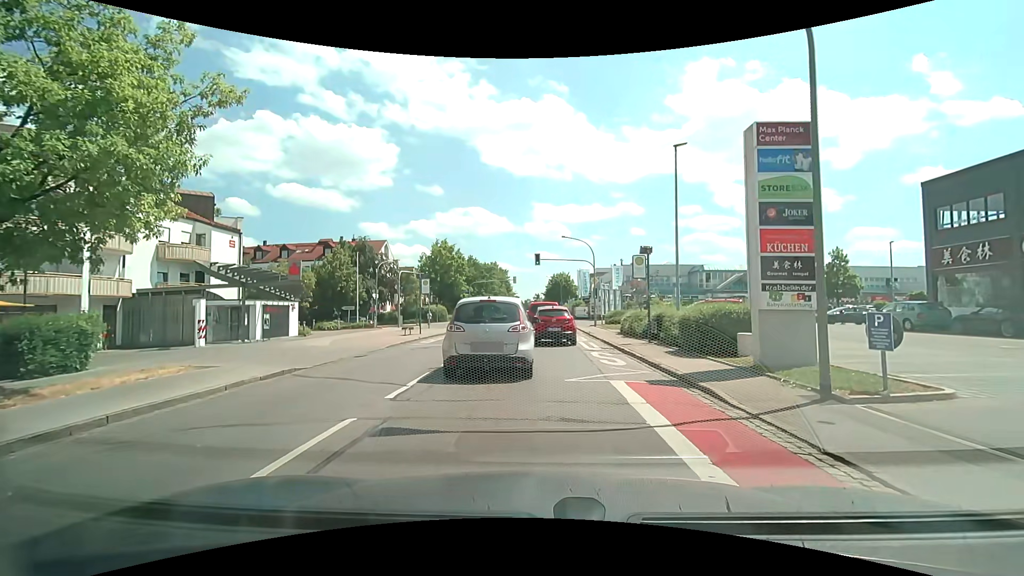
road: tertiary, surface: asphalt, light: Day
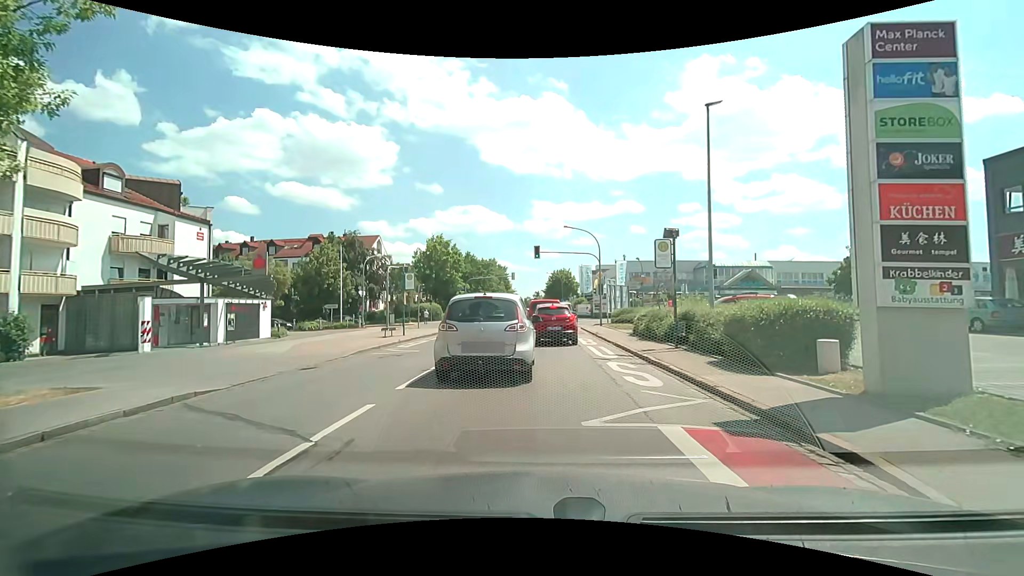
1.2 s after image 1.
(0.0, +4.0) m; +1°
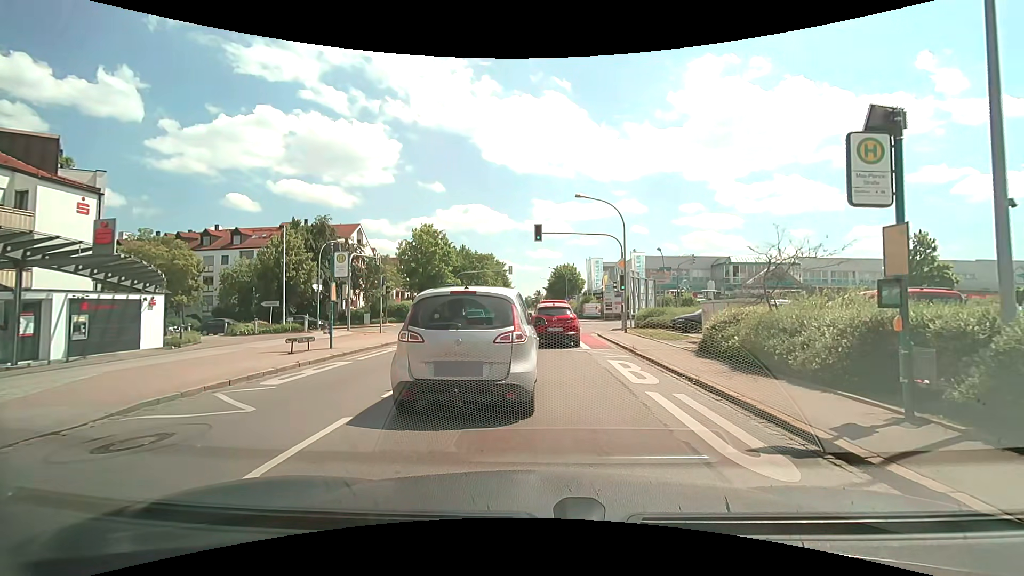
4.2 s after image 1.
(-0.2, +9.8) m; -2°
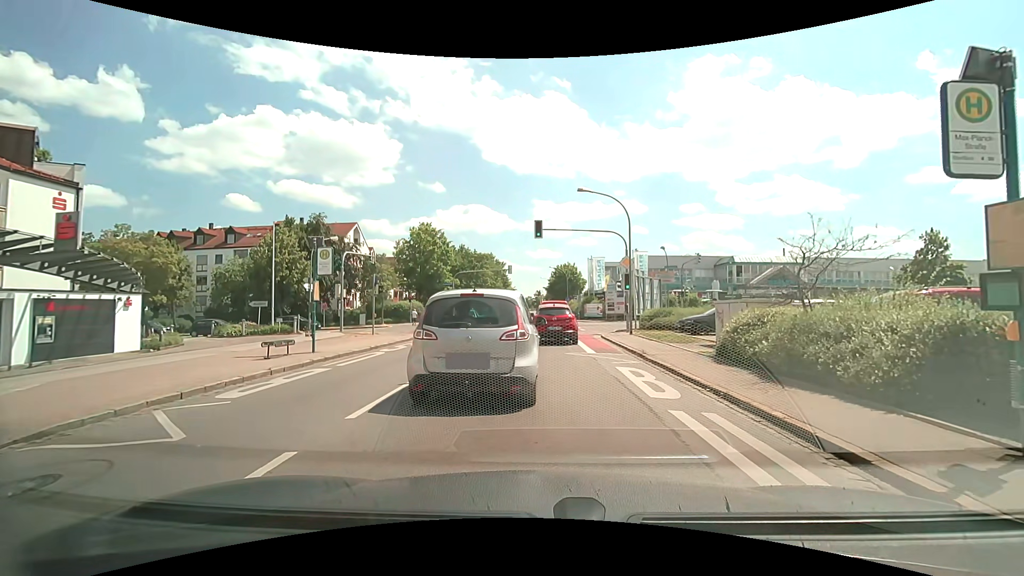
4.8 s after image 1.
(0.0, +1.4) m; 0°
(0, +10) (0, +20) (0, +30) (0, +40) (0, +50) (0, +60) (0, +70) (-1, +80) (-1, +90) (-1, +100) m
